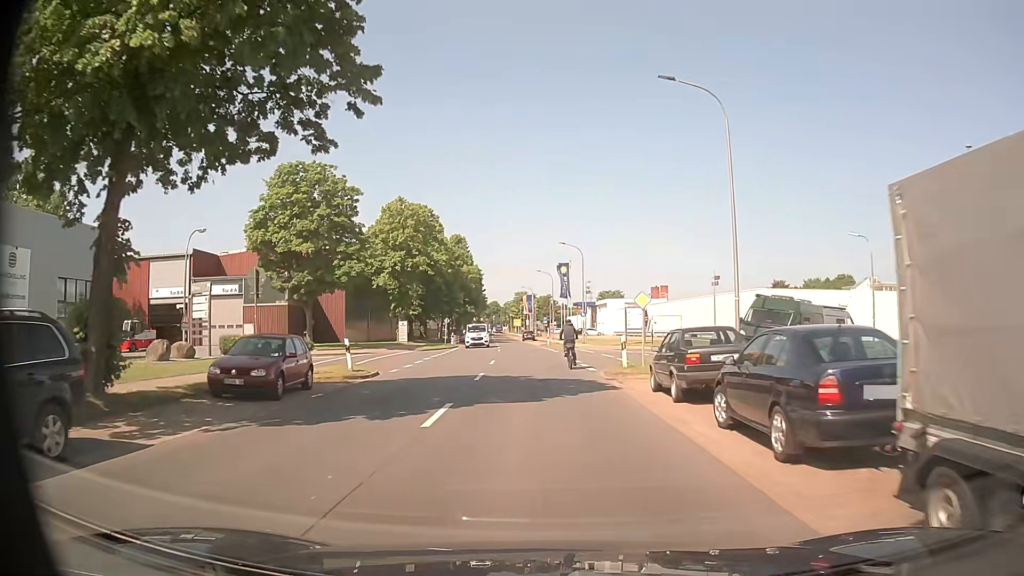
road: tertiary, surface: asphalt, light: Day
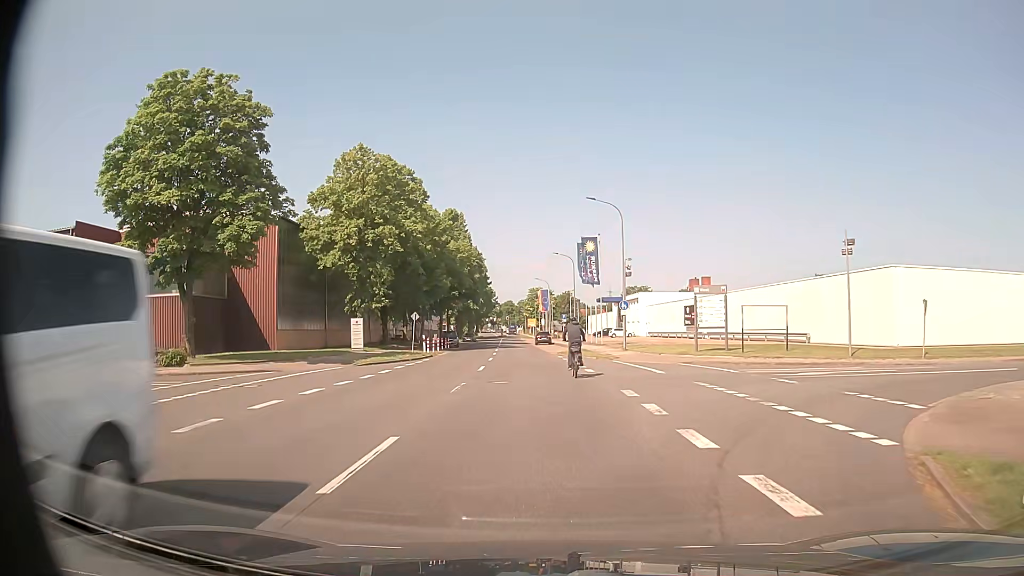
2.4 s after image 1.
(-0.3, +21.9) m; -2°
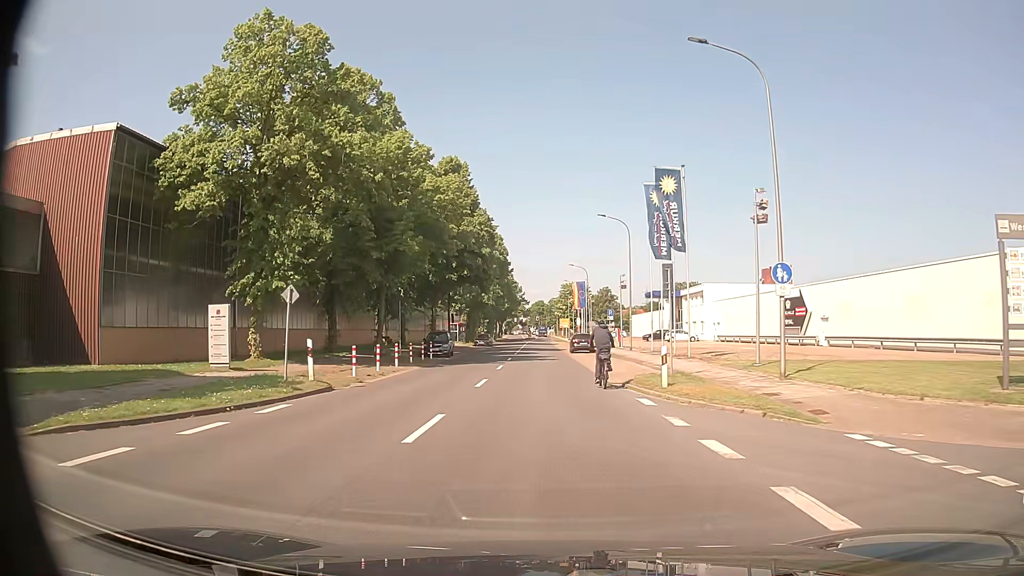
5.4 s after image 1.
(-0.5, +24.3) m; -3°
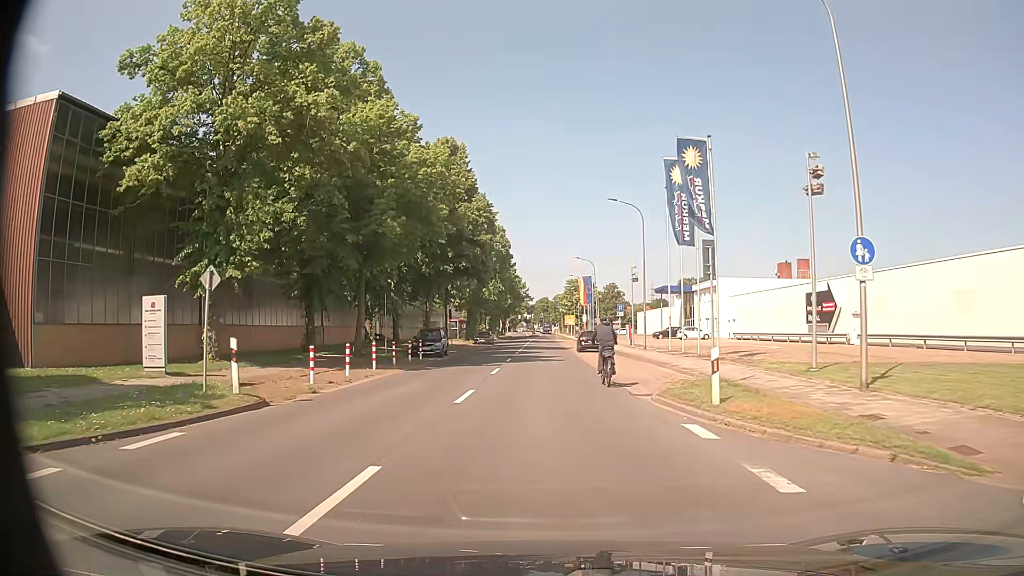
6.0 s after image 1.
(0.0, +4.7) m; 0°
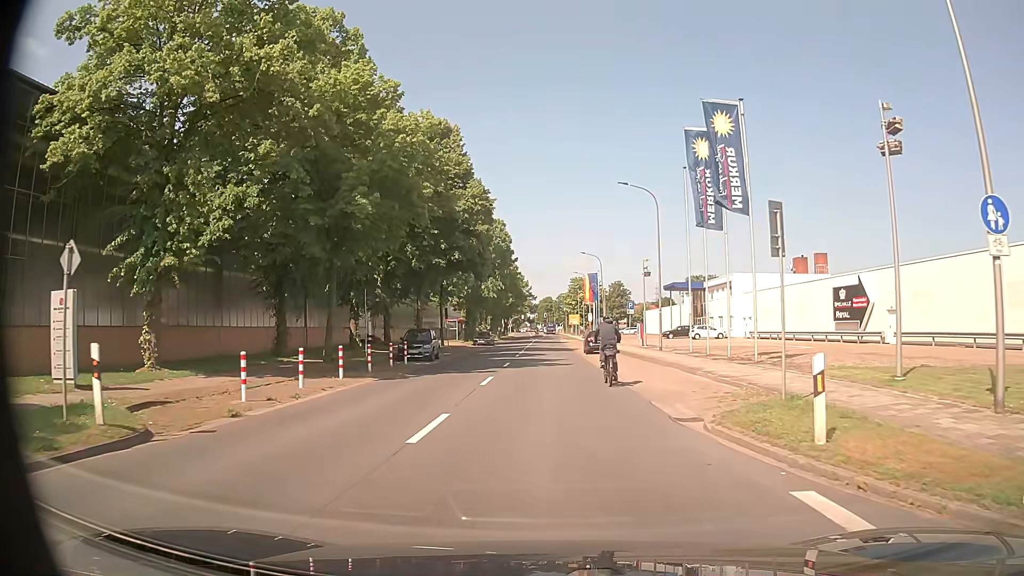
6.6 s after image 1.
(0.0, +4.6) m; 0°
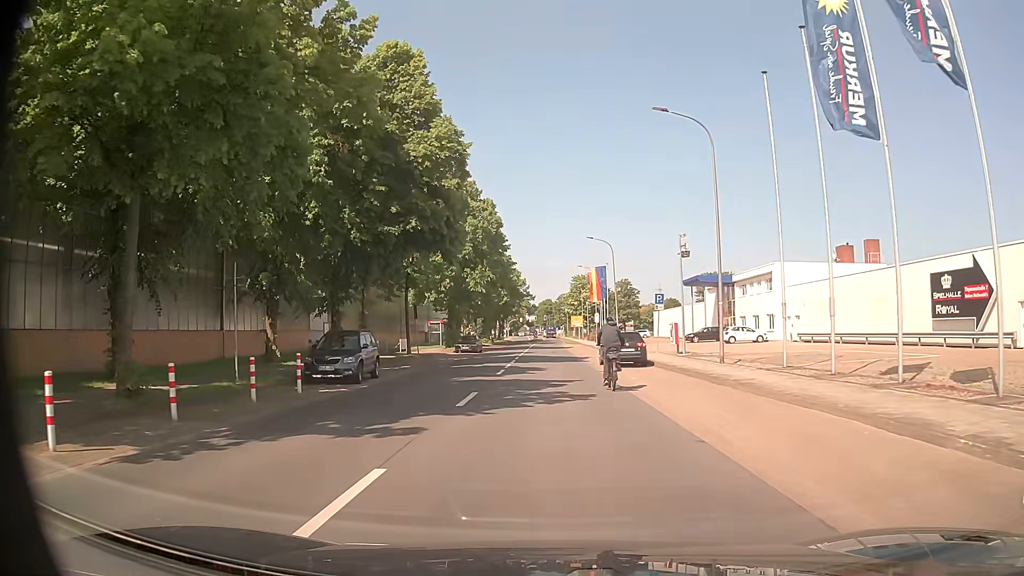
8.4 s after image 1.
(0.0, +13.4) m; 0°
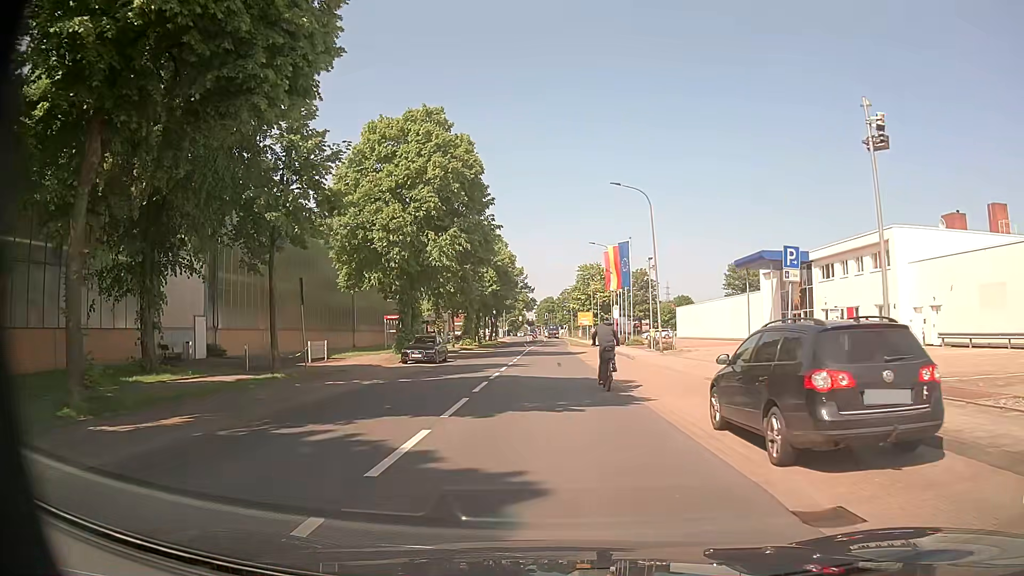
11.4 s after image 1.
(+0.1, +21.1) m; 0°
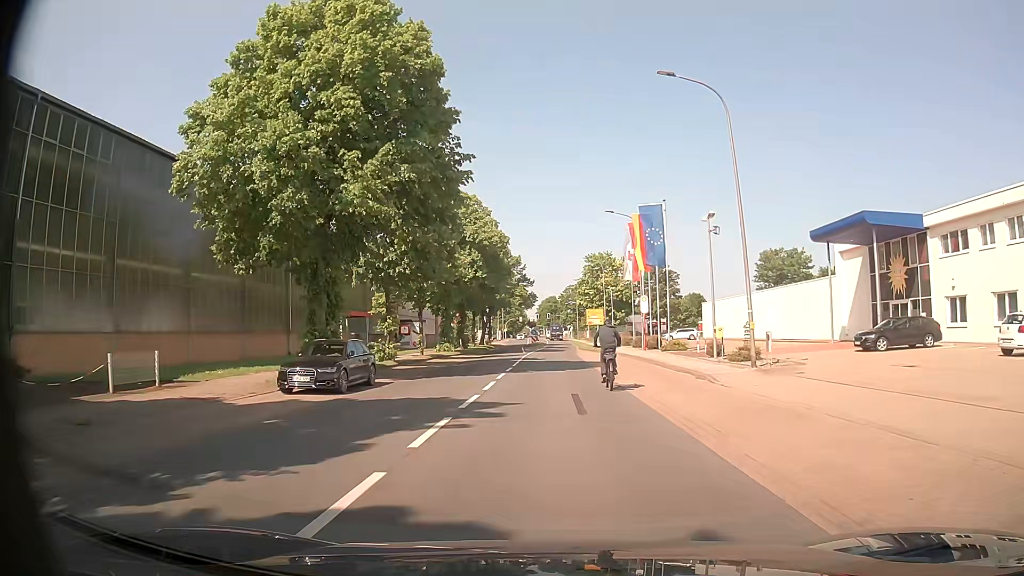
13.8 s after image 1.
(-0.1, +16.6) m; -1°
(0, +10) (0, +20) (0, +30) (0, +40) (+1, +50) (+1, +60) (+1, +70) (+2, +80) (+2, +90) (+2, +100) m
